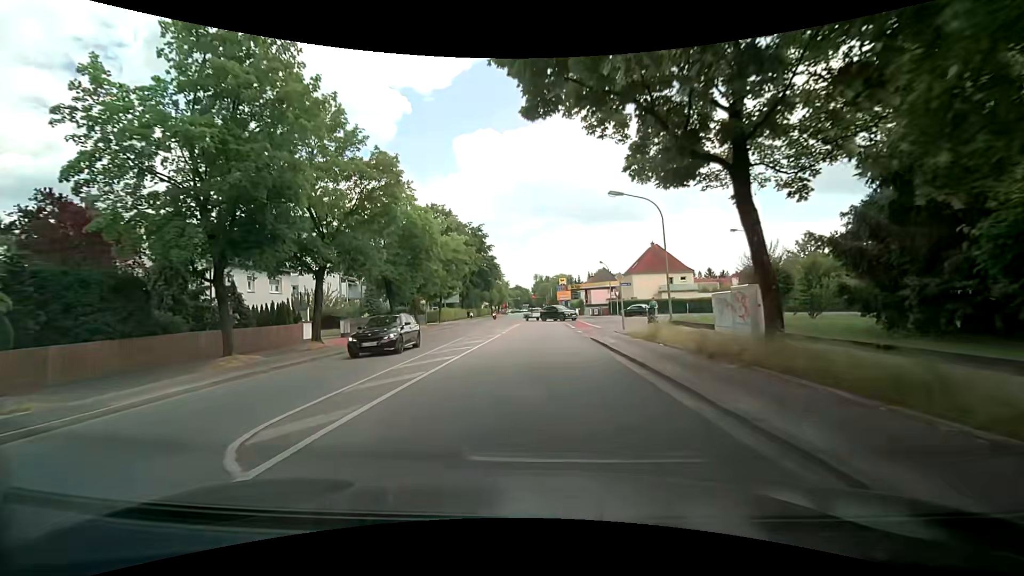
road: secondary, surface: asphalt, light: Day
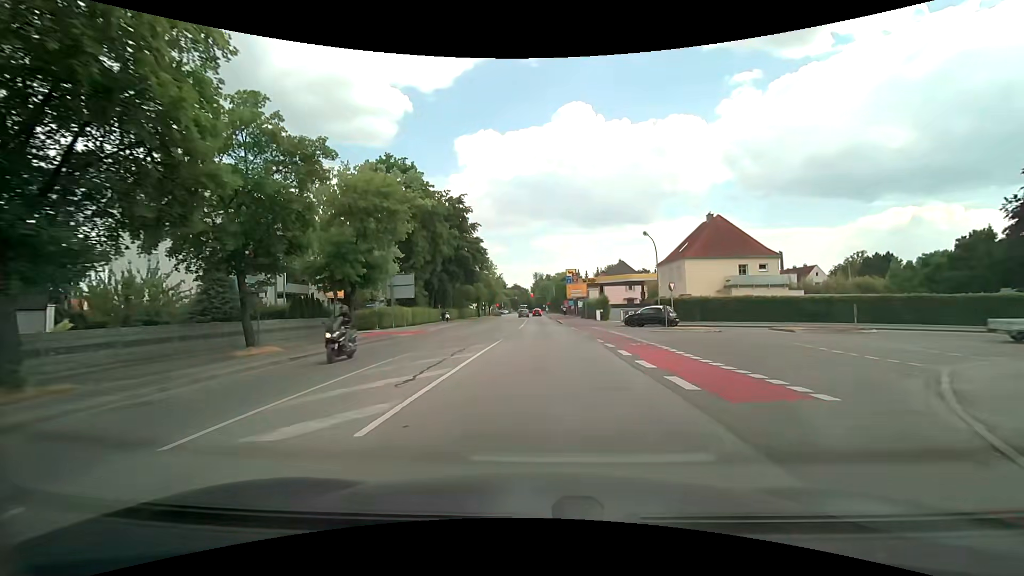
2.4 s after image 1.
(0.0, +26.8) m; 0°
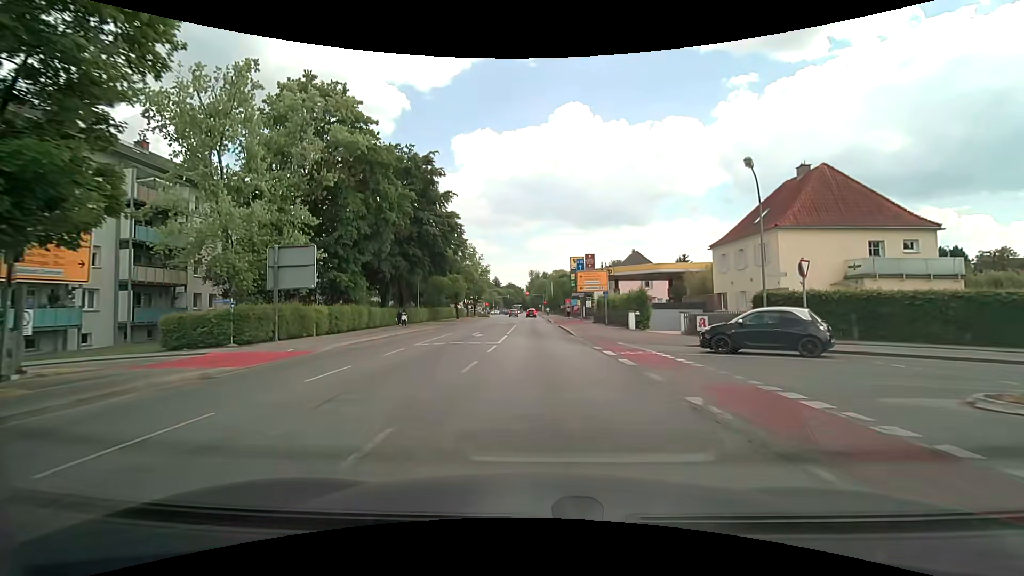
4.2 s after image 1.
(0.0, +20.1) m; 0°
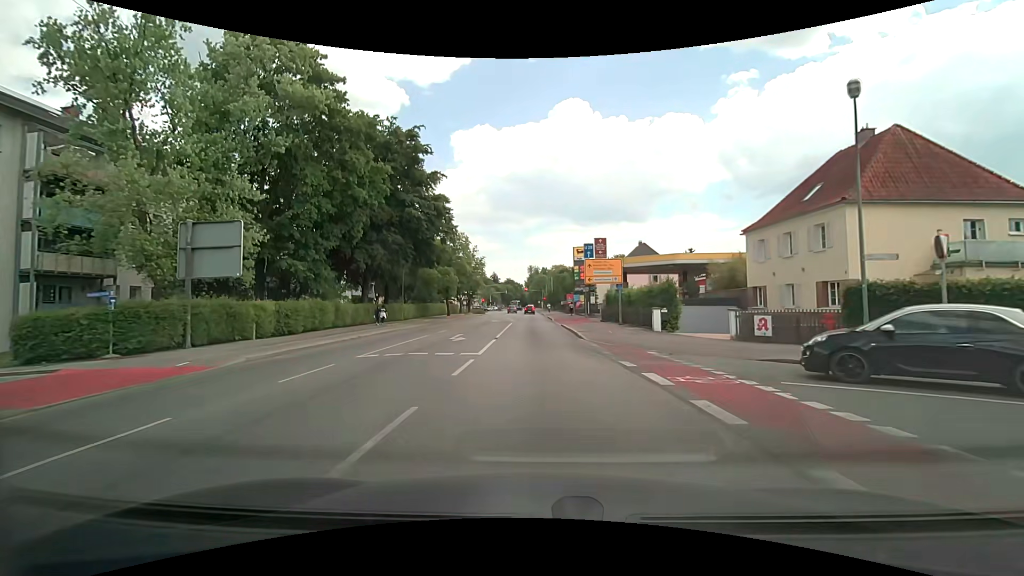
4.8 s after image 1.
(0.0, +6.6) m; 0°
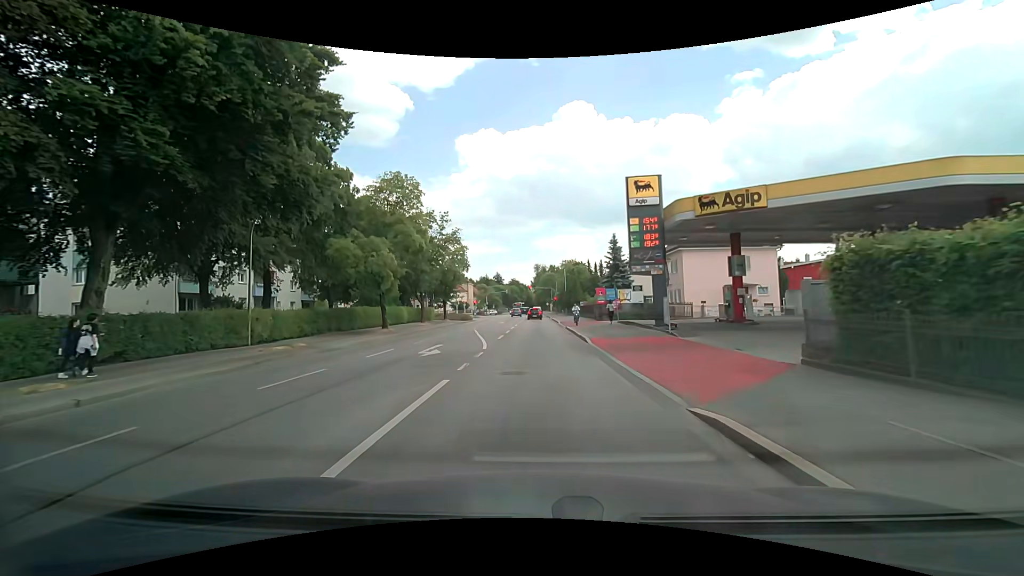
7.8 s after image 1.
(-0.2, +30.1) m; -1°
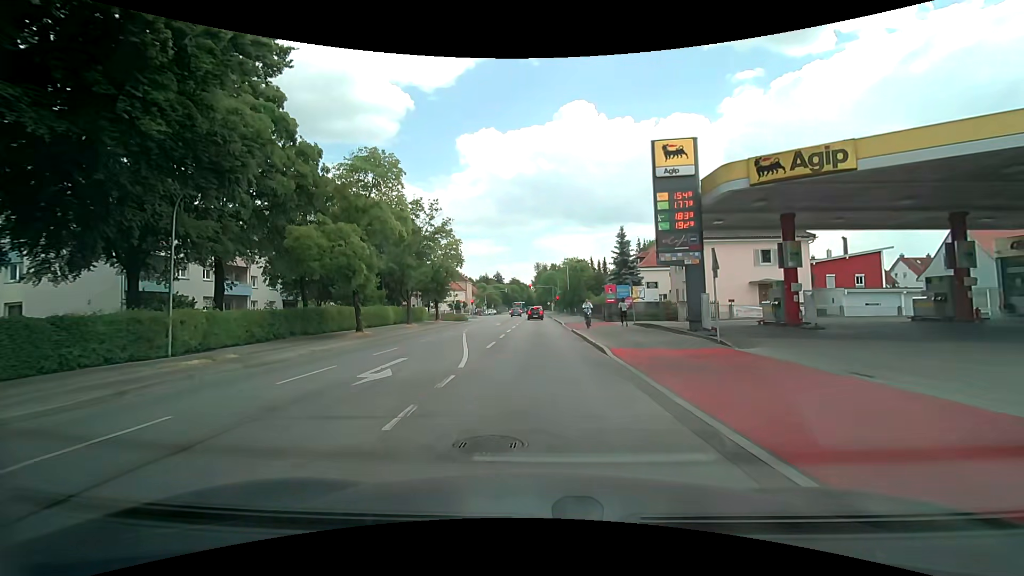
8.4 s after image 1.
(0.0, +5.4) m; 0°
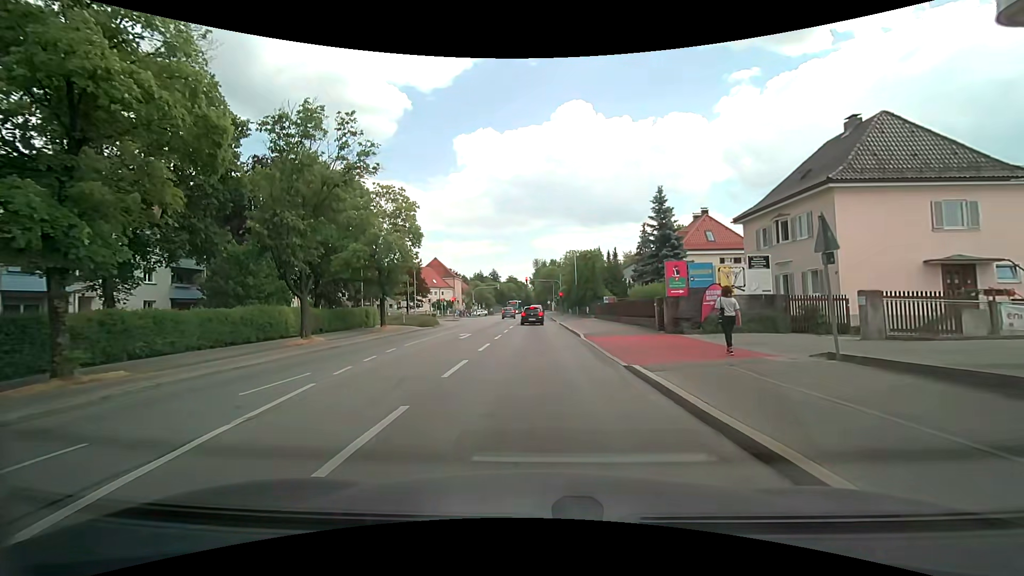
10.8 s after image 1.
(-0.2, +19.1) m; 0°
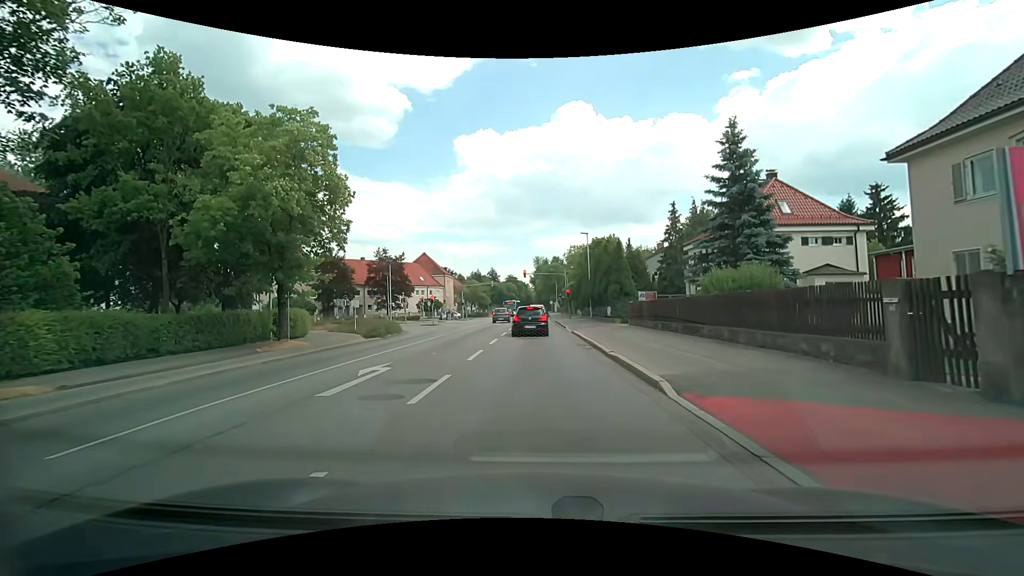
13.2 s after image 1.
(-0.2, +14.6) m; -1°
